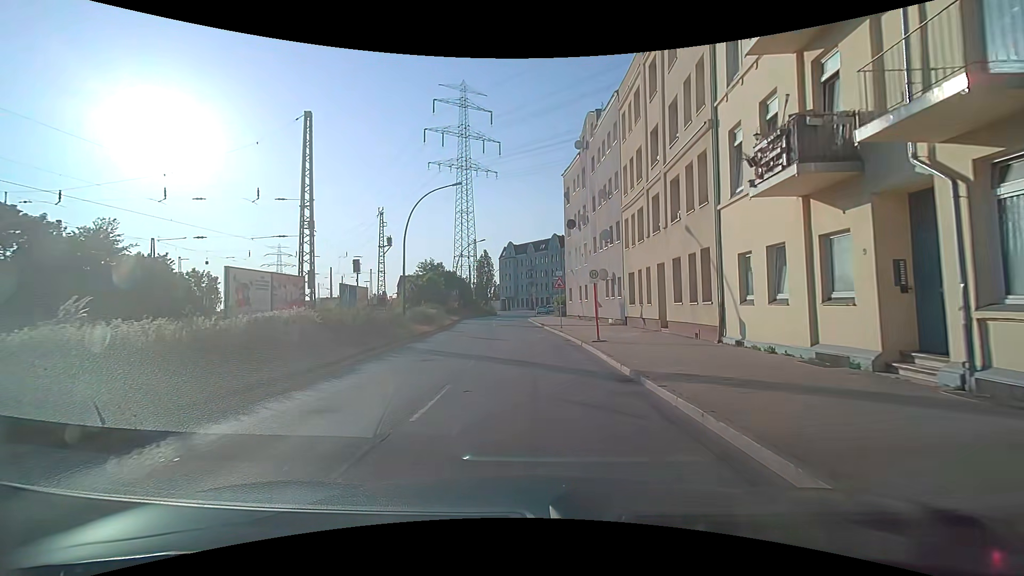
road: secondary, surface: asphalt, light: Day
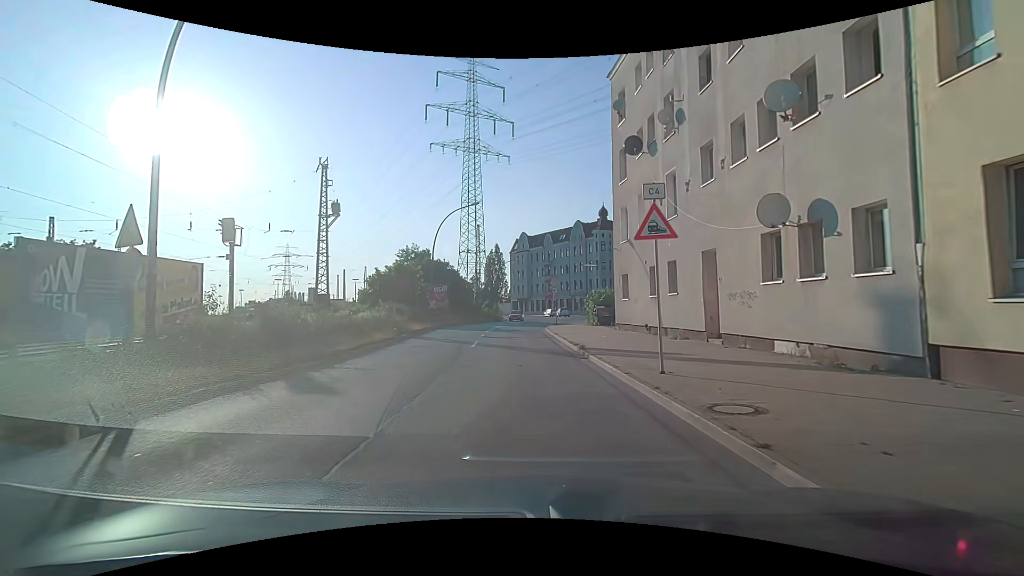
(-0.3, +23.1) m; -2°
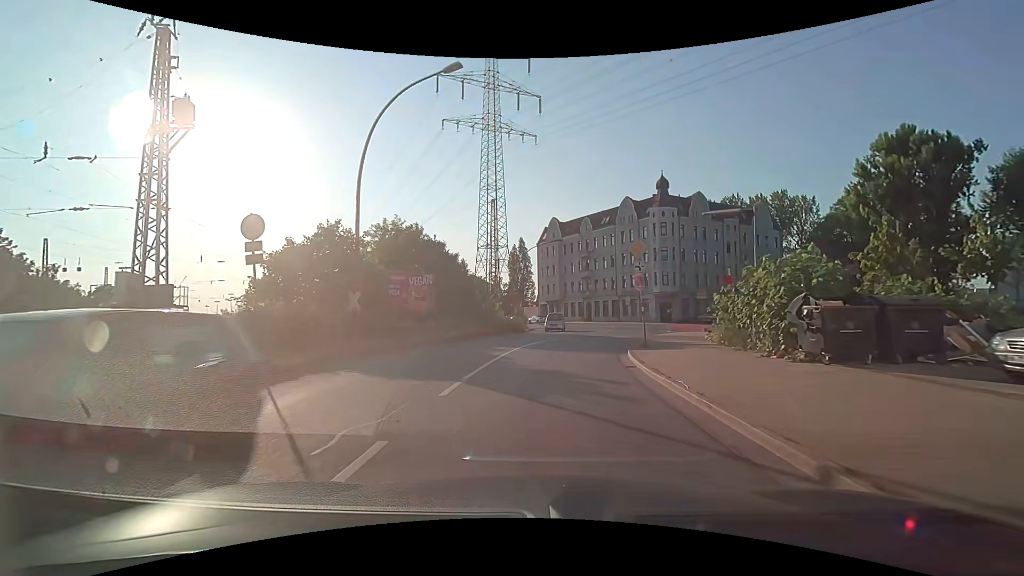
(-0.7, +23.2) m; -4°
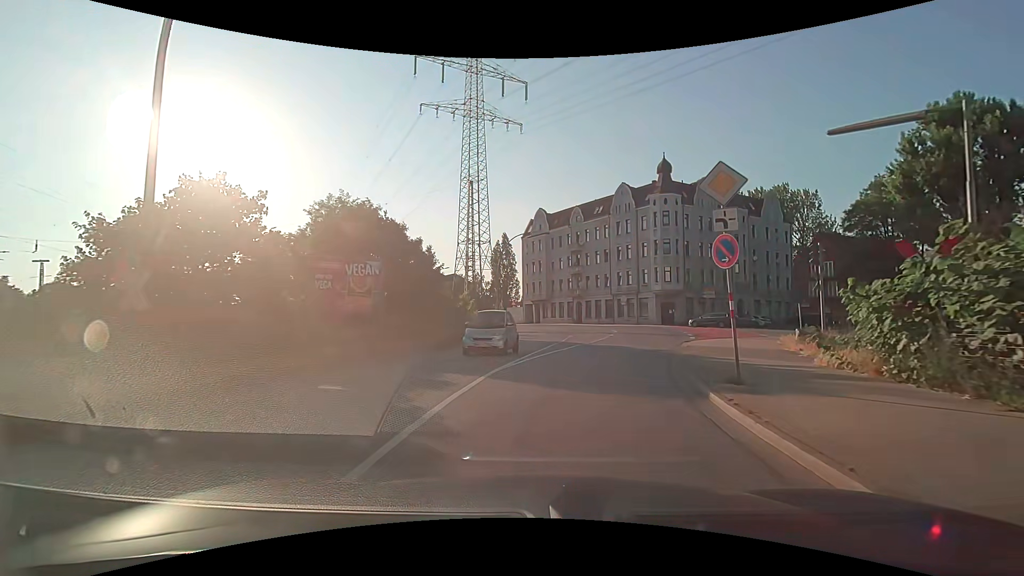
(+0.2, +9.0) m; +3°
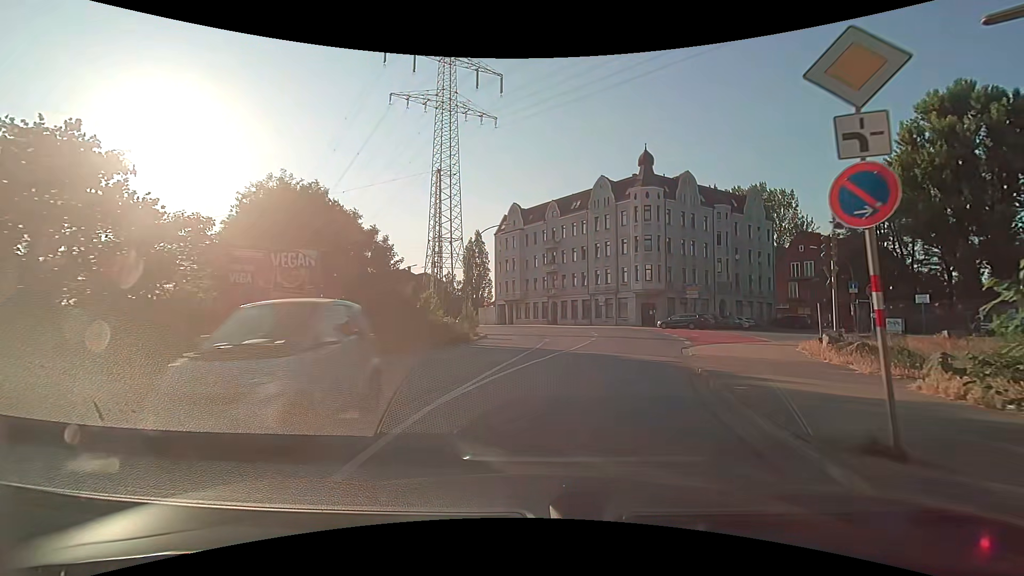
(+0.1, +4.4) m; +1°
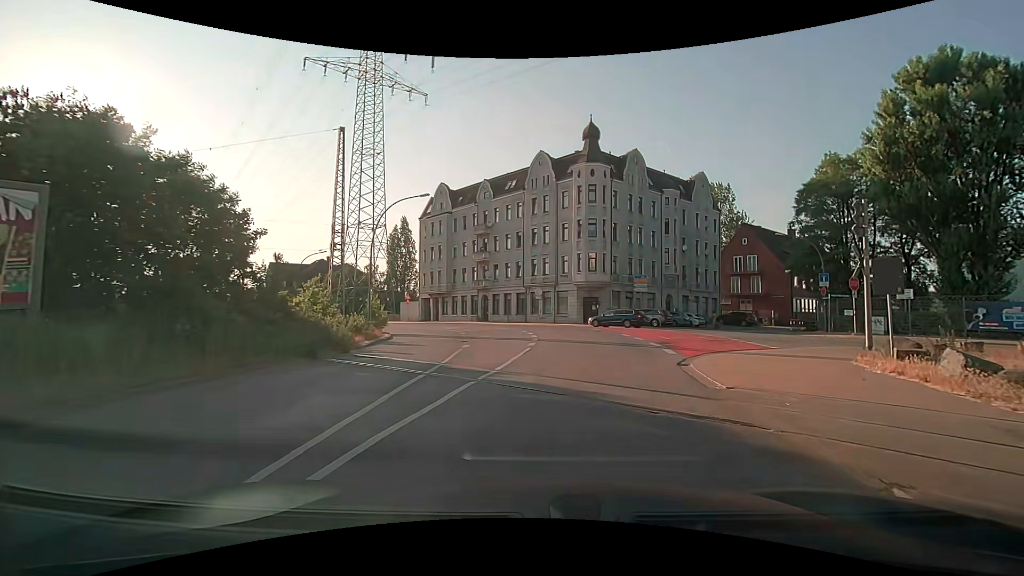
(+0.7, +8.7) m; +9°
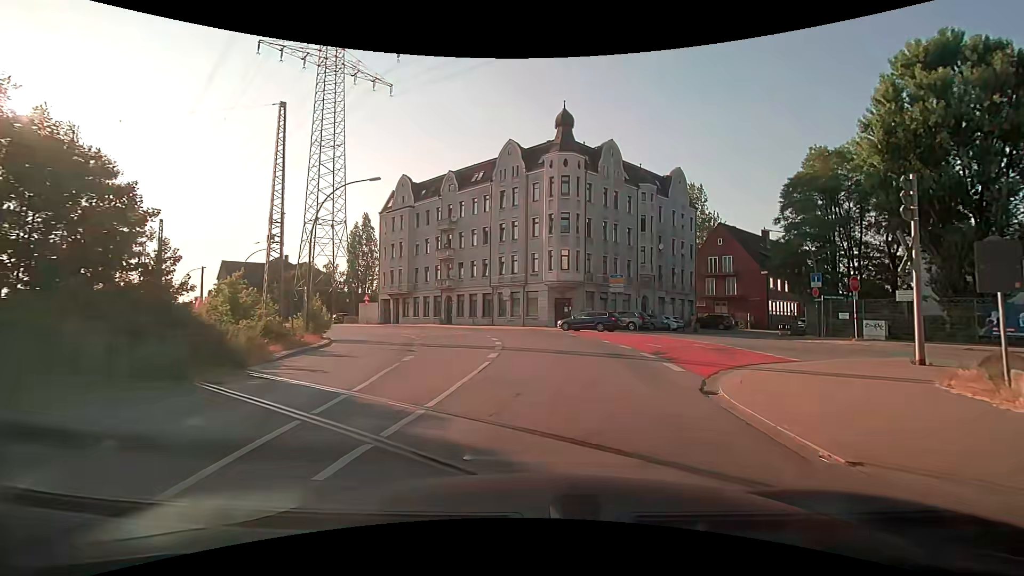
(+0.1, +4.3) m; +3°
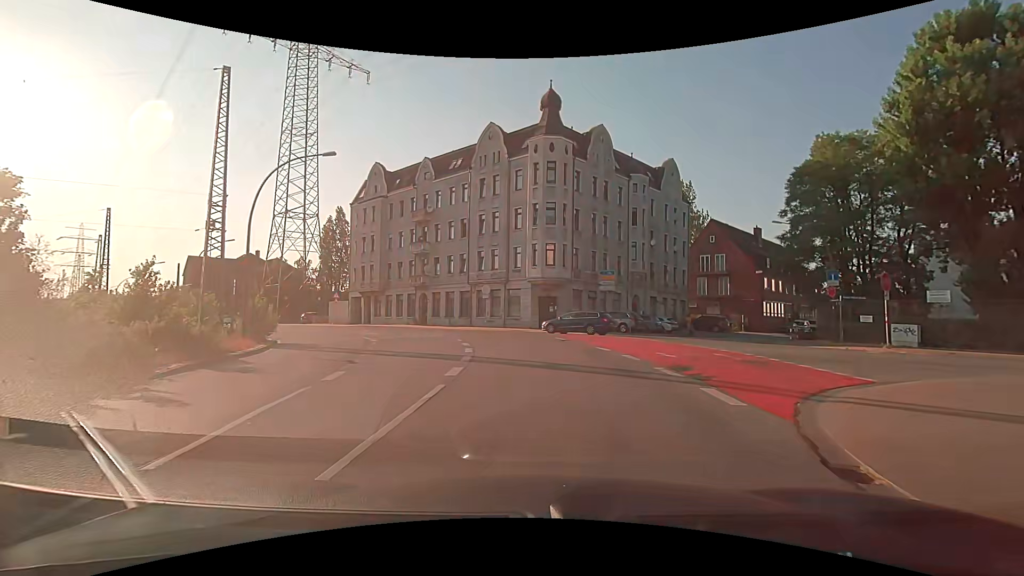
(+0.1, +4.4) m; +2°
(0, +10) (-1, +20) (-3, +30) (-7, +39) (-13, +47) (-20, +54) (-28, +60) (-35, +67) (-42, +74) (-50, +81) m
